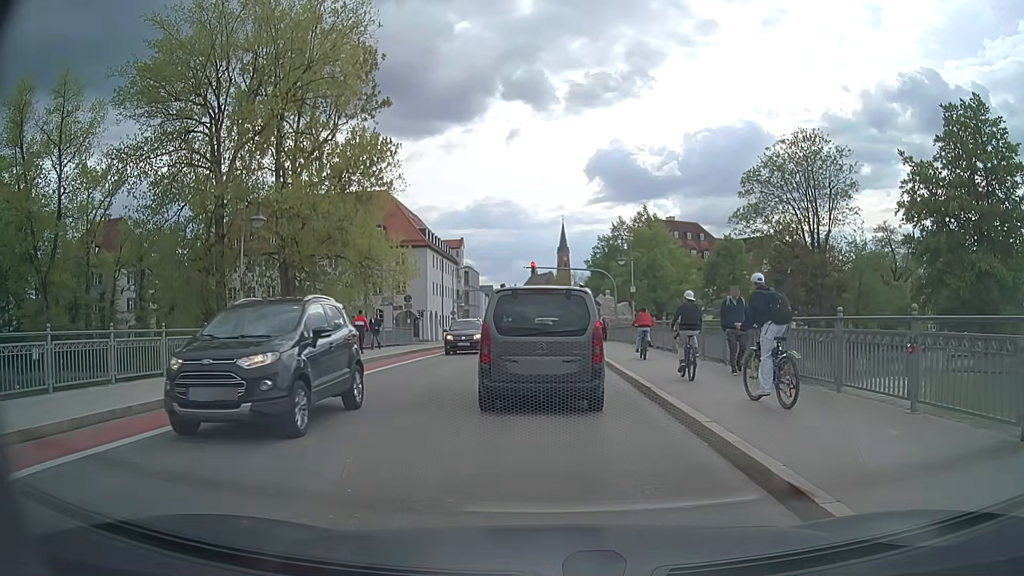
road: secondary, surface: asphalt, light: Day
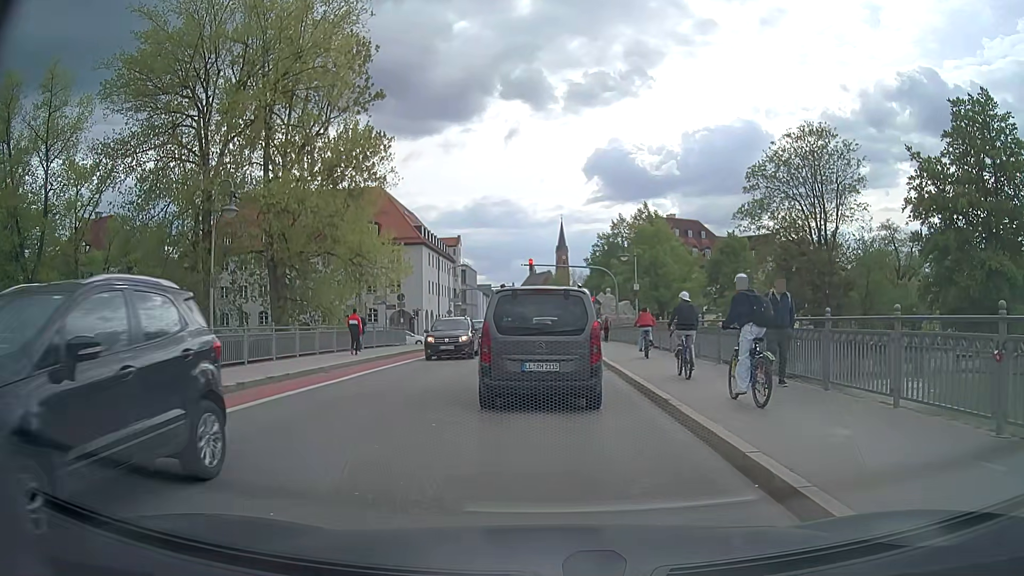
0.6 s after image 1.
(0.0, +1.8) m; -1°
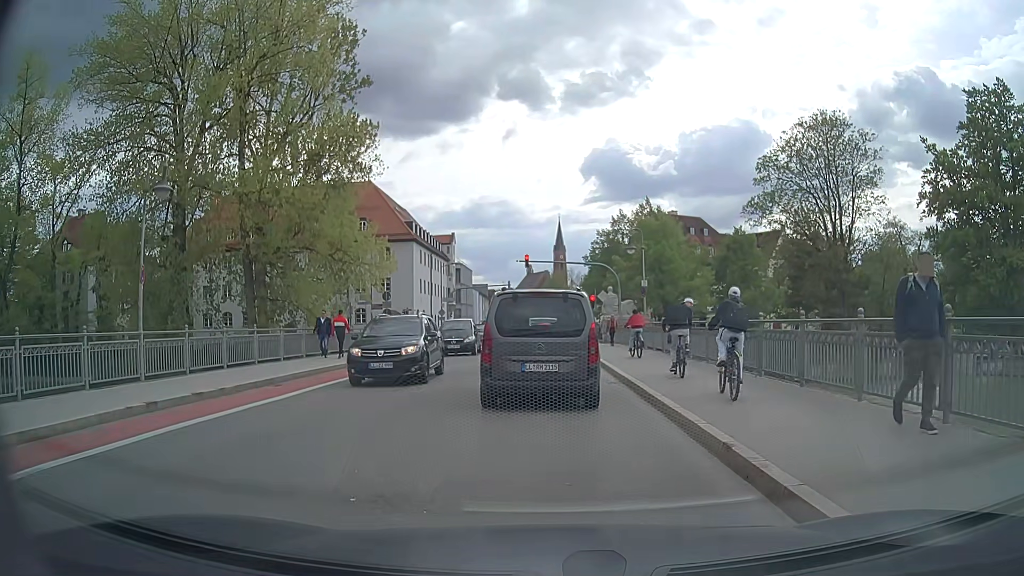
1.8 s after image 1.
(0.0, +3.5) m; 0°
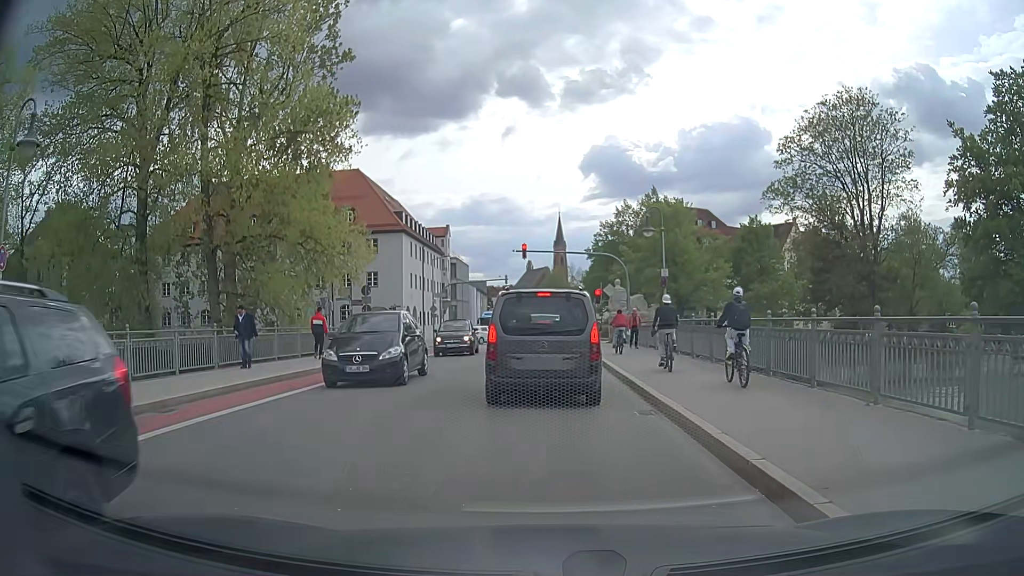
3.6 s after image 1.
(0.0, +5.0) m; 0°
